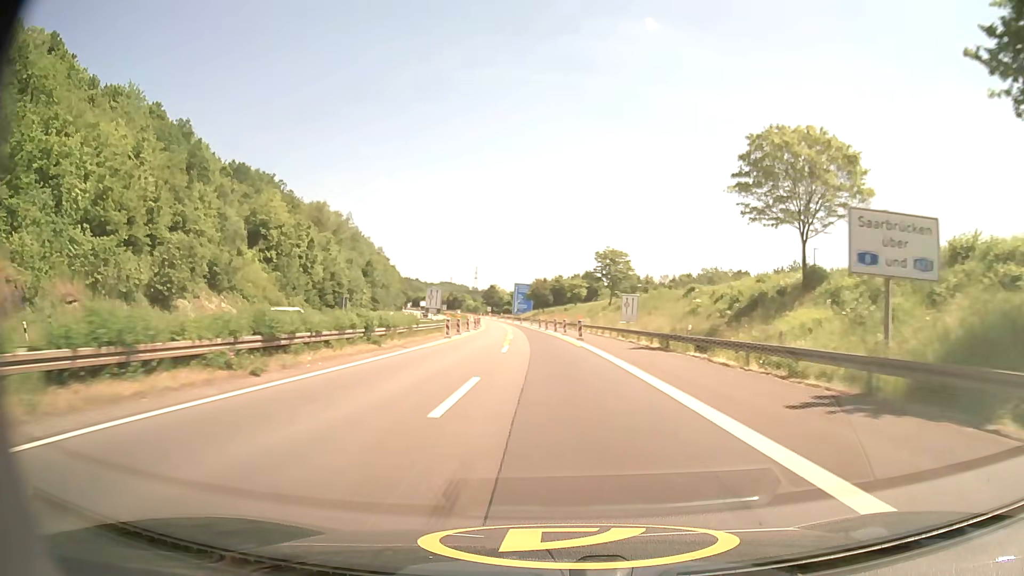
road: motorway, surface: asphalt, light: Day
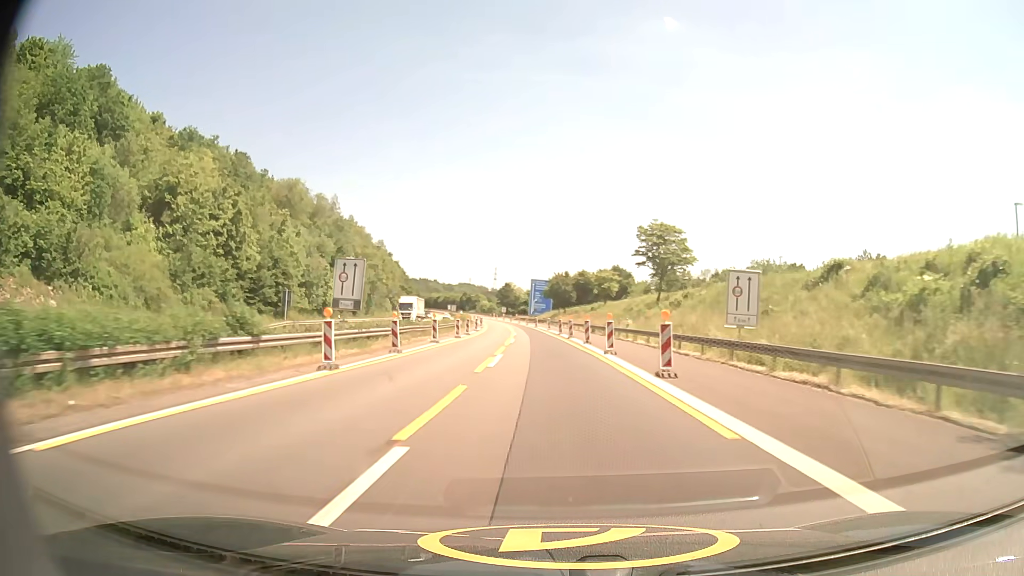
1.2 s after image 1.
(-0.4, +26.4) m; -2°
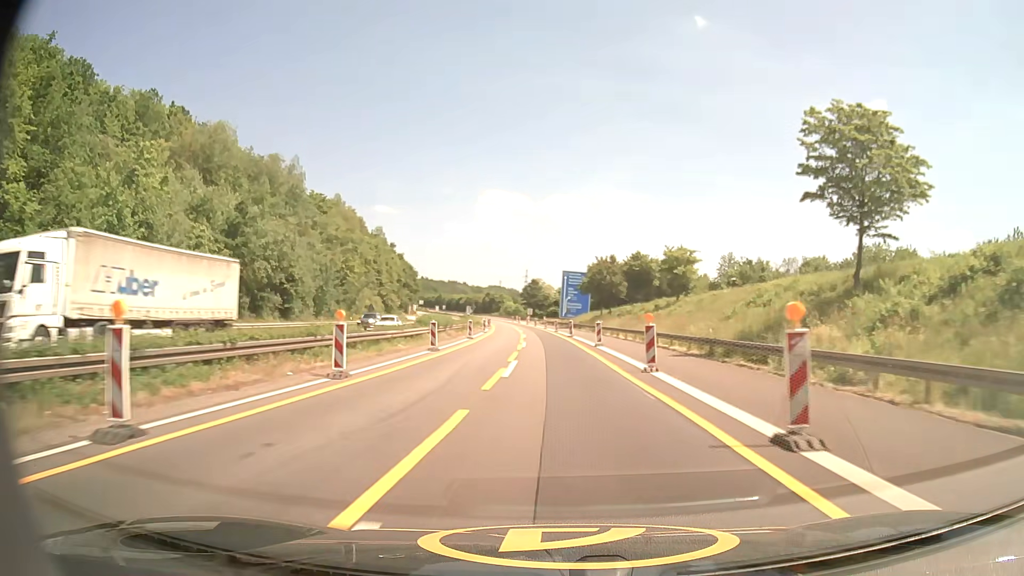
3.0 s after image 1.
(-1.1, +38.7) m; -3°
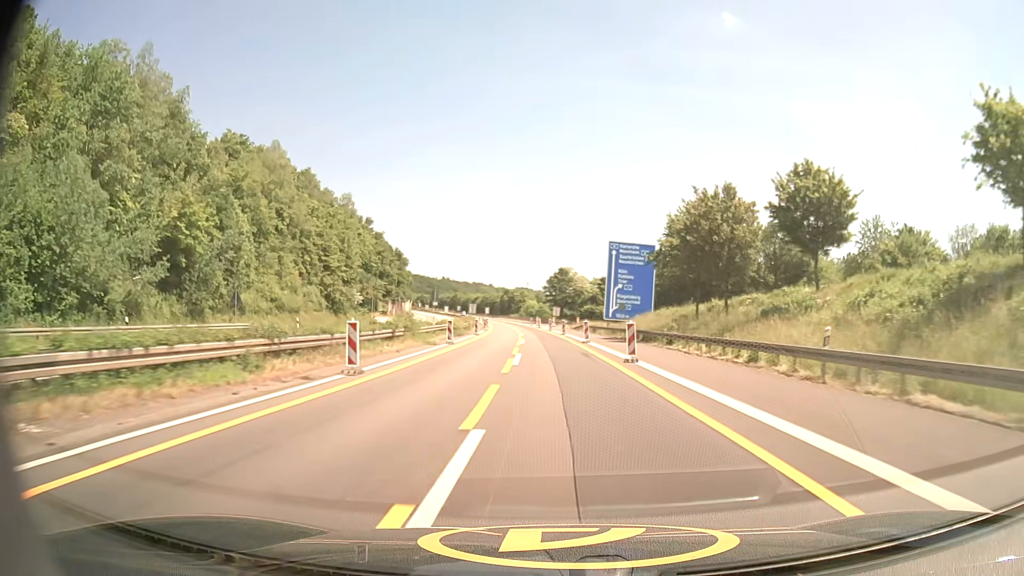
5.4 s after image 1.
(-1.1, +50.5) m; -2°
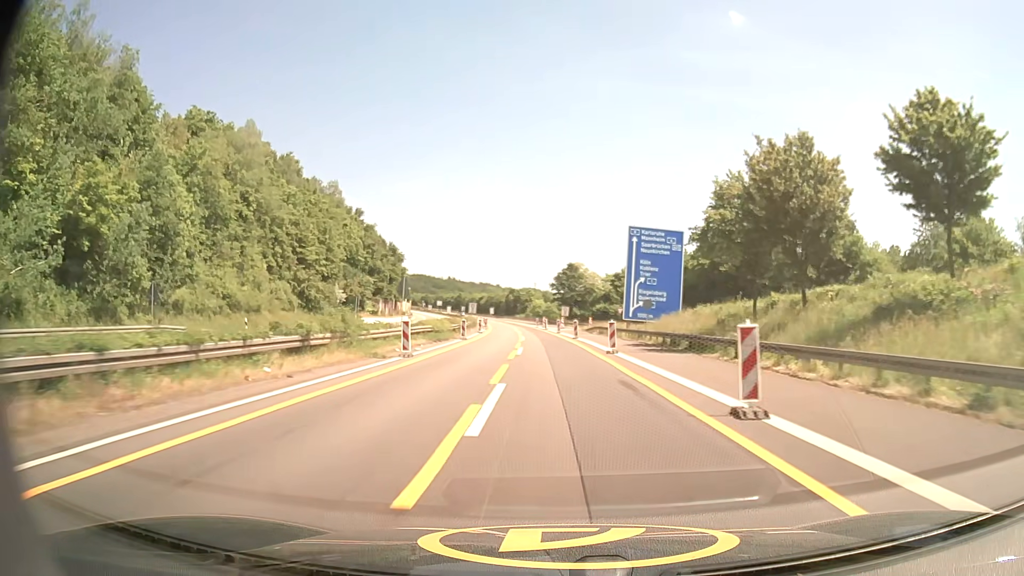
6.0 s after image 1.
(-0.1, +12.5) m; -1°
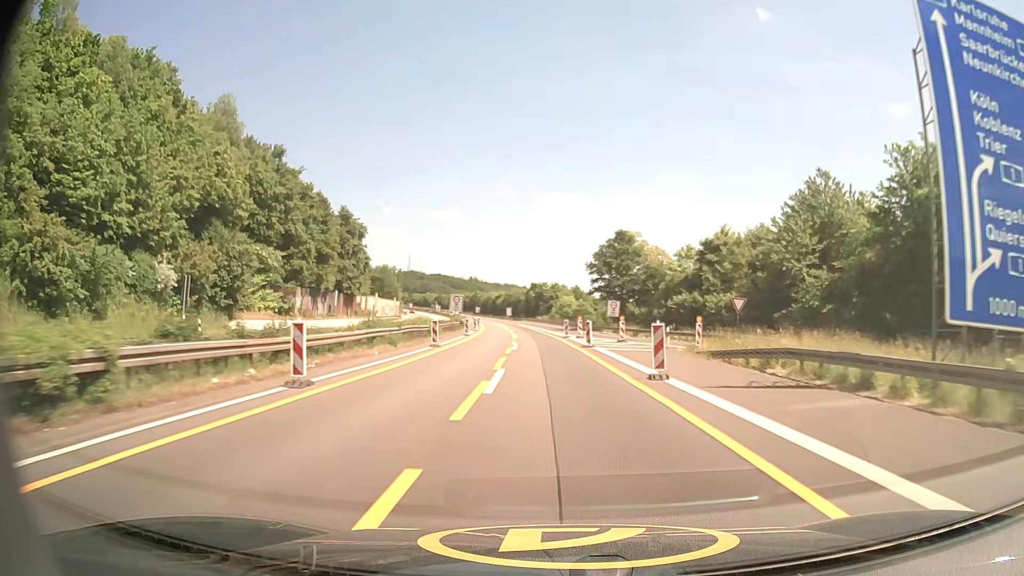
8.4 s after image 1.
(-1.1, +49.8) m; -2°
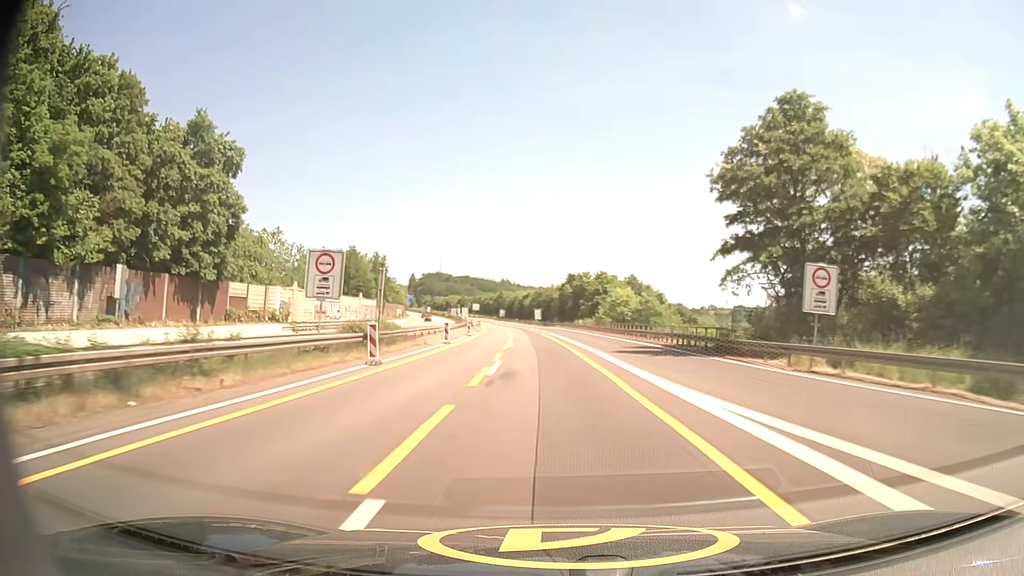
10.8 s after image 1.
(-1.2, +49.7) m; -3°
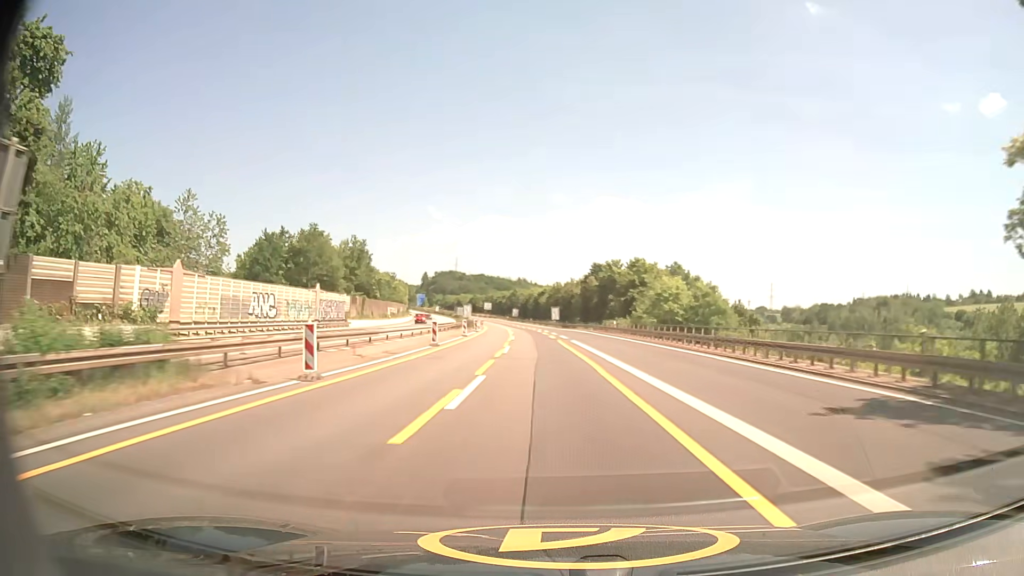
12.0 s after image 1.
(-0.3, +25.0) m; -2°
(0, +10) (0, +20) (0, +30) (-1, +40) (-1, +50) (-2, +60) (-2, +70) (-3, +80) (-4, +90) (-5, +100) m
